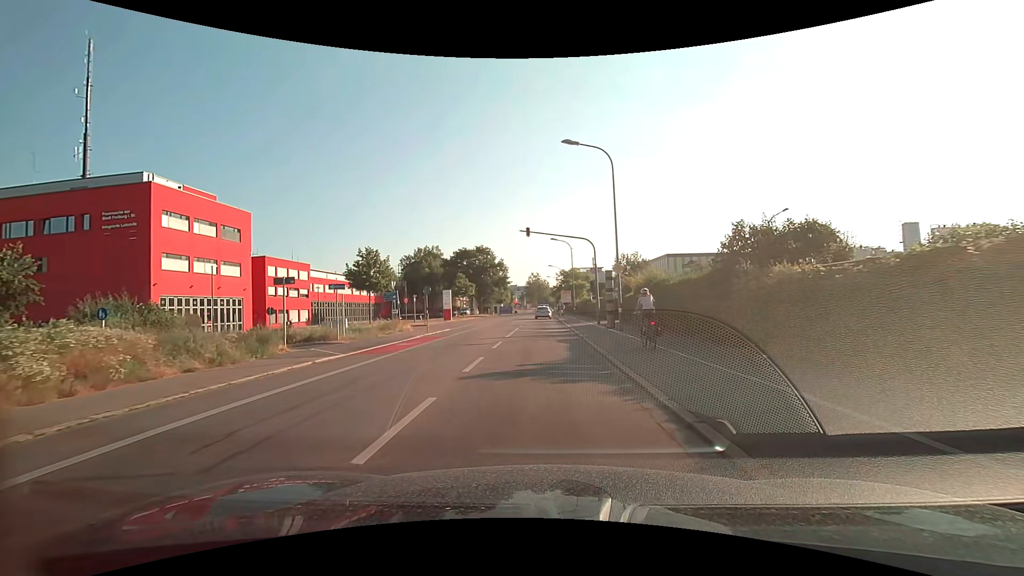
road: secondary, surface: asphalt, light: Day
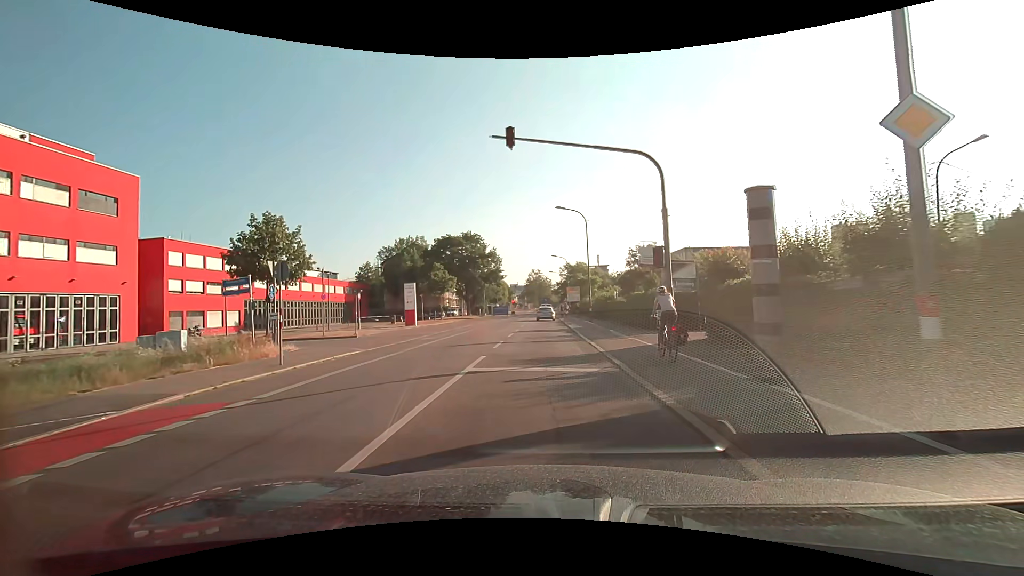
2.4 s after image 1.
(0.0, +18.3) m; 0°
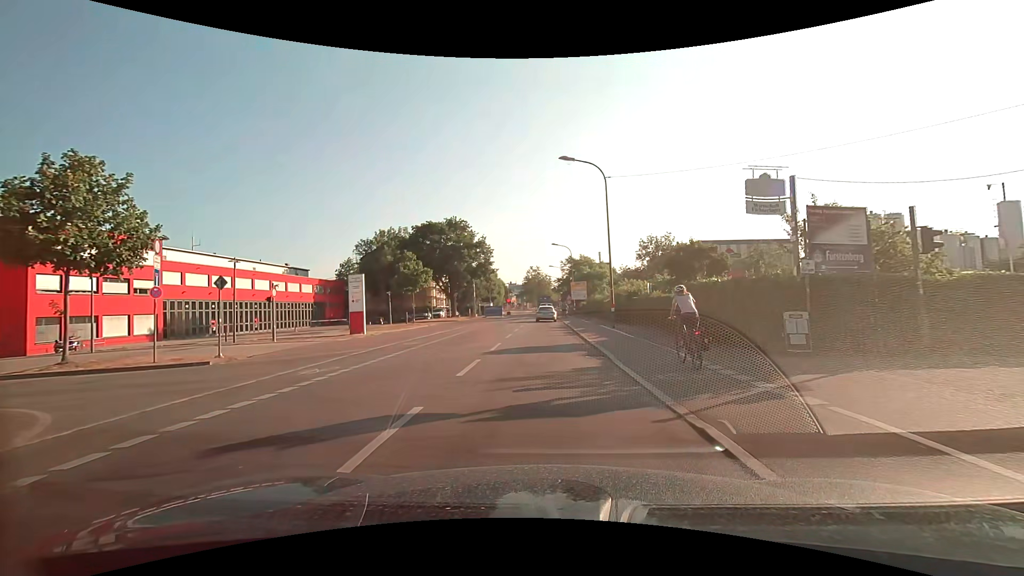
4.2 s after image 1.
(+0.1, +12.9) m; 0°
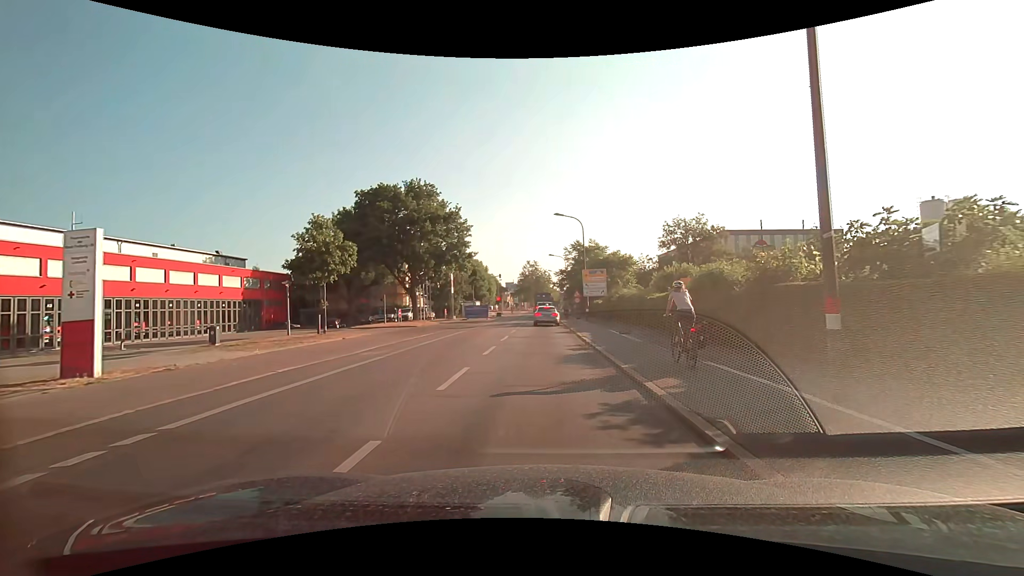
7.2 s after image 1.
(+0.1, +19.7) m; +1°
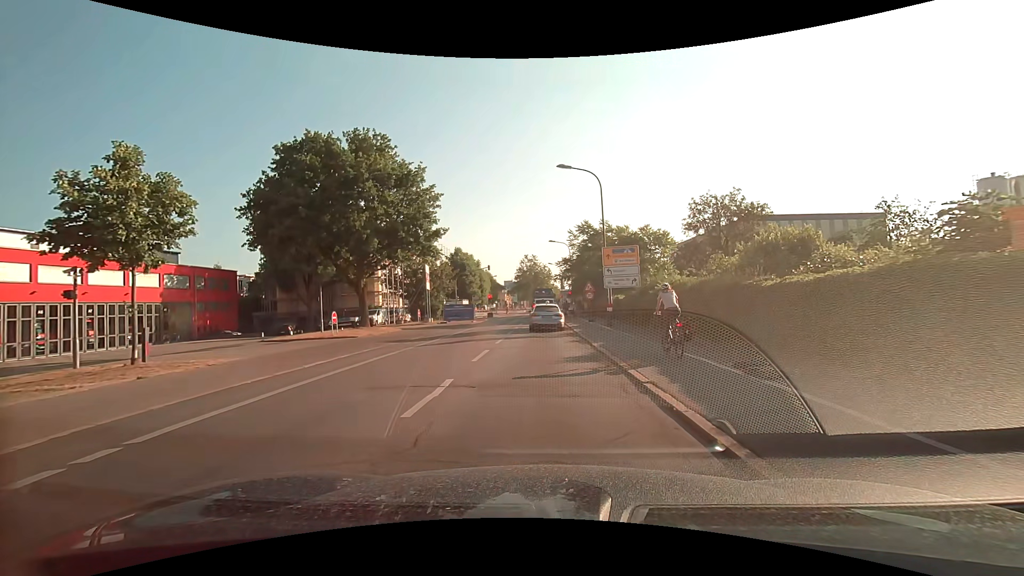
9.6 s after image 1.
(0.0, +13.8) m; 0°
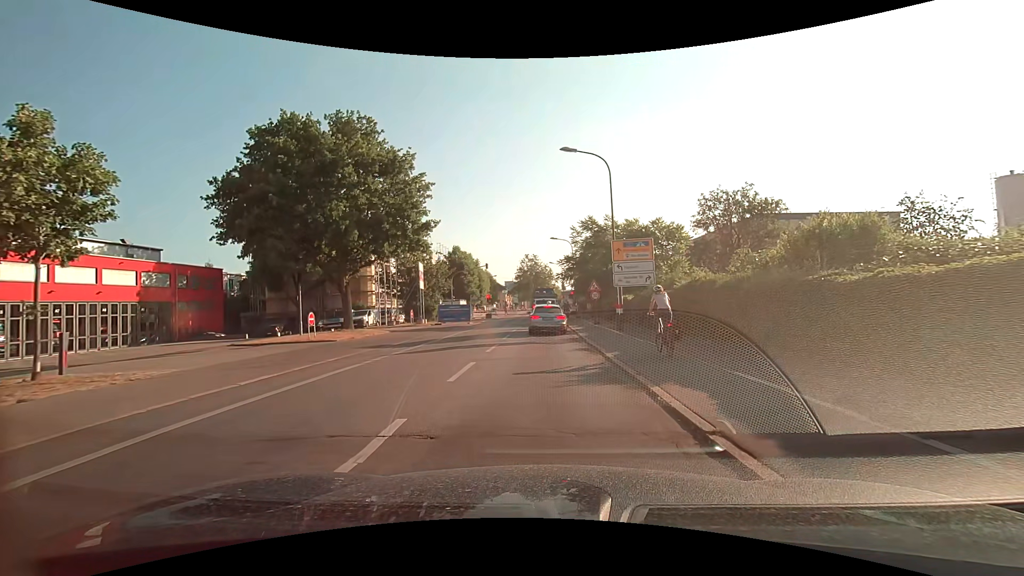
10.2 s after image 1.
(0.0, +3.1) m; 0°
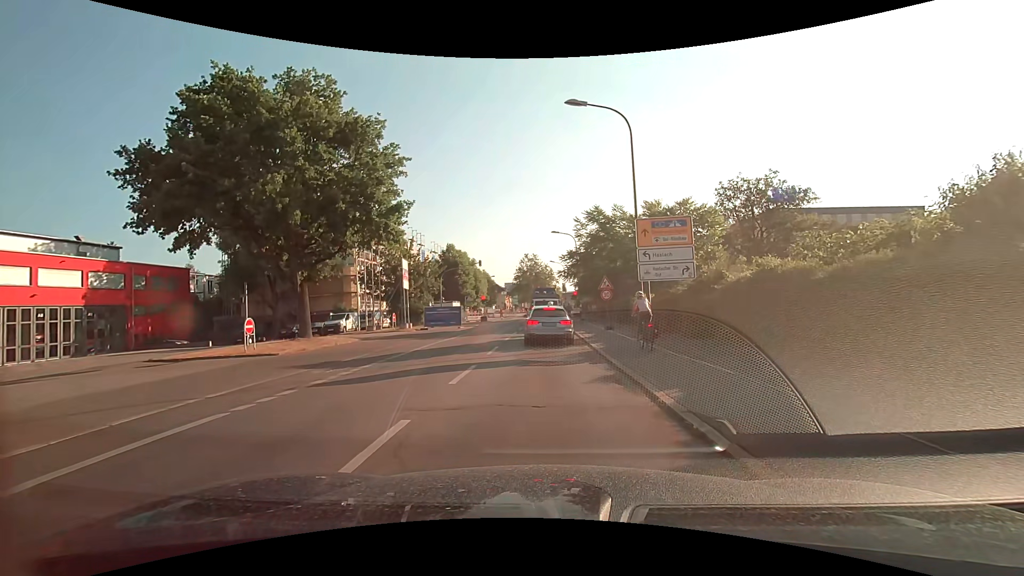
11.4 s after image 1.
(0.0, +5.8) m; 0°
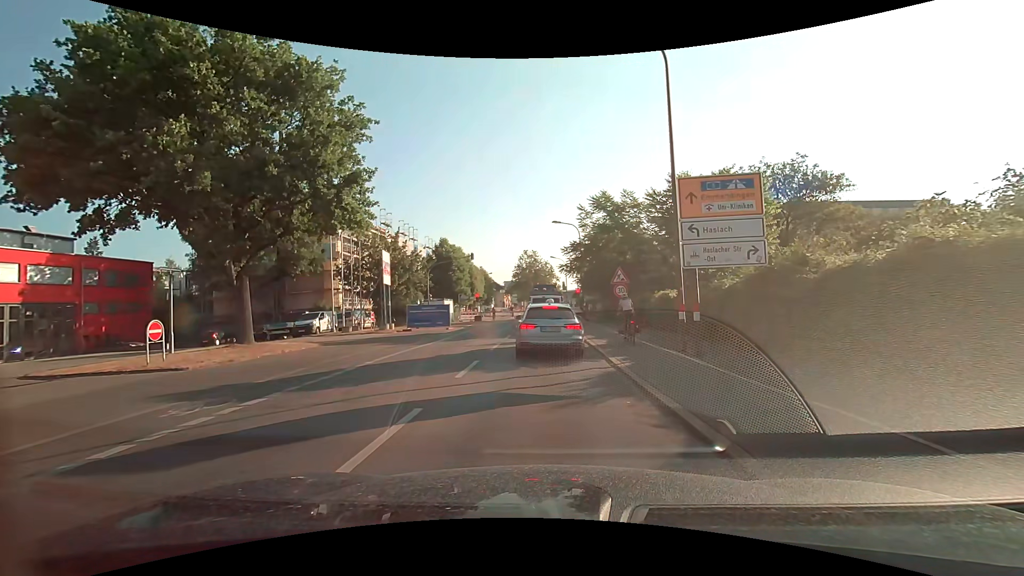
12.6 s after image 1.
(0.0, +5.2) m; 0°
(0, +10) (0, +20) (0, +30) (0, +40) (0, +50) (+1, +60) (+1, +70) (0, +80) (+1, +90) (+3, +100) m
